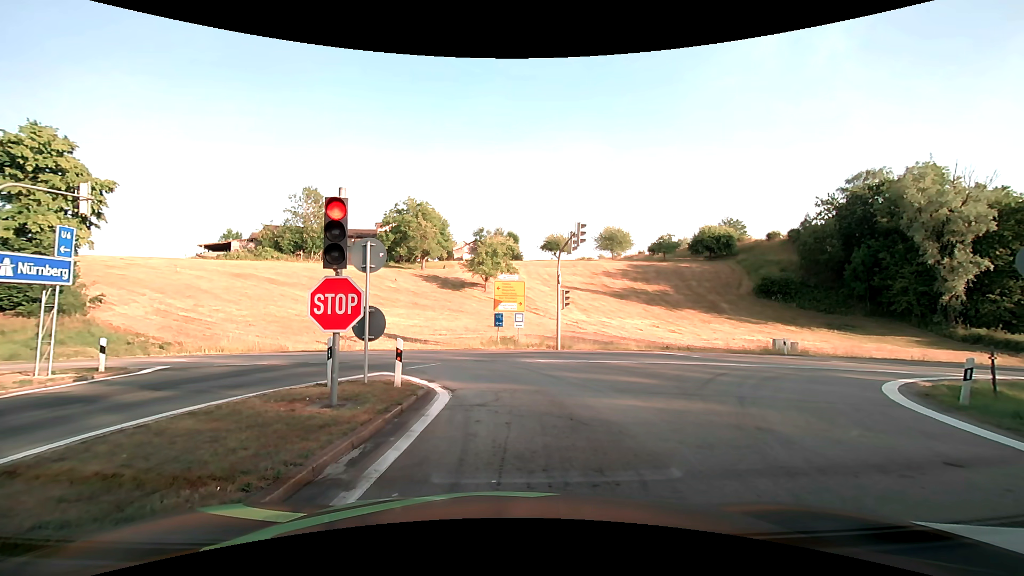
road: motorway_link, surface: asphalt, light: Day
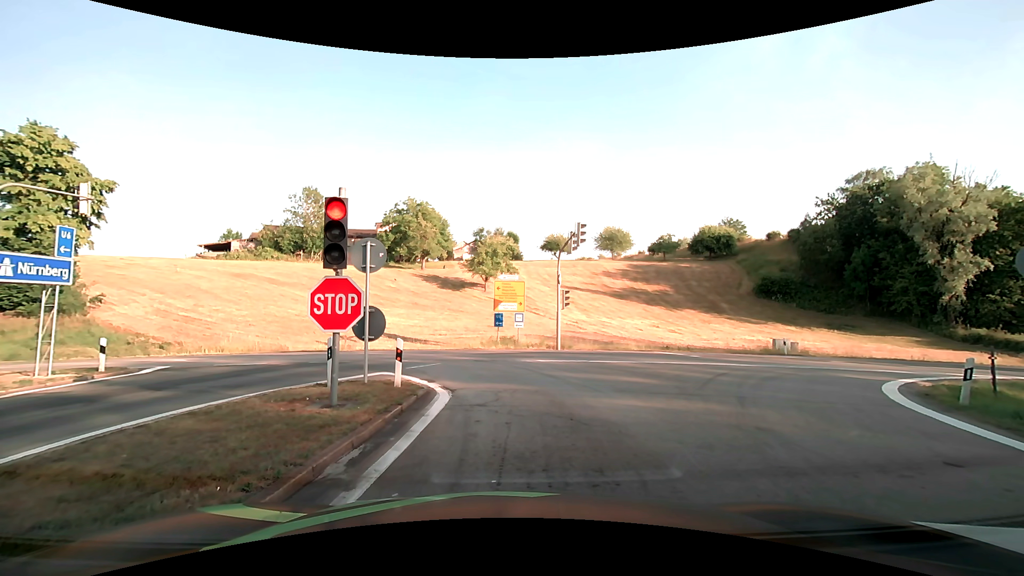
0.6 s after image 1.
(0.0, 0.0) m; 0°
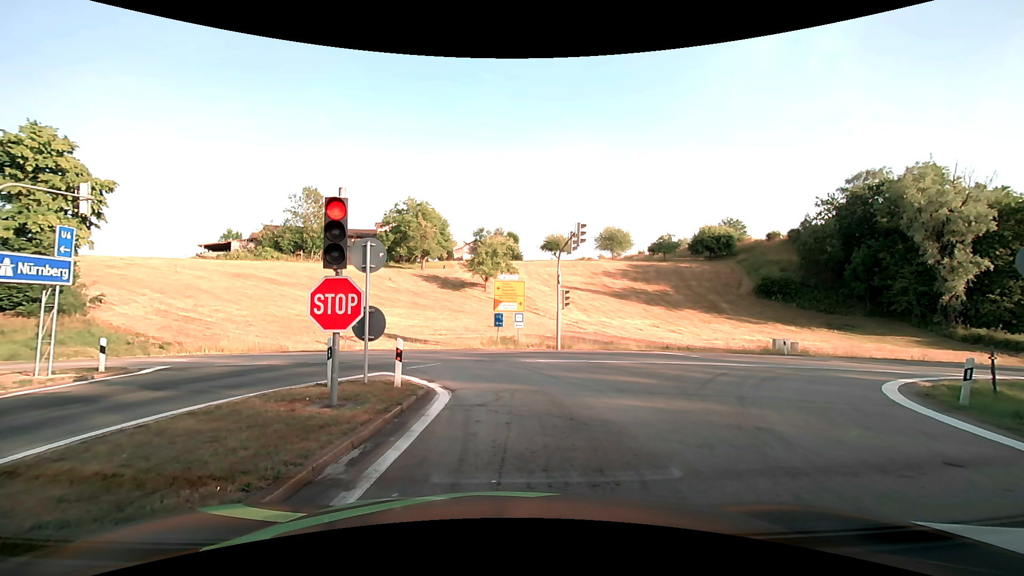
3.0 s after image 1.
(0.0, 0.0) m; 0°
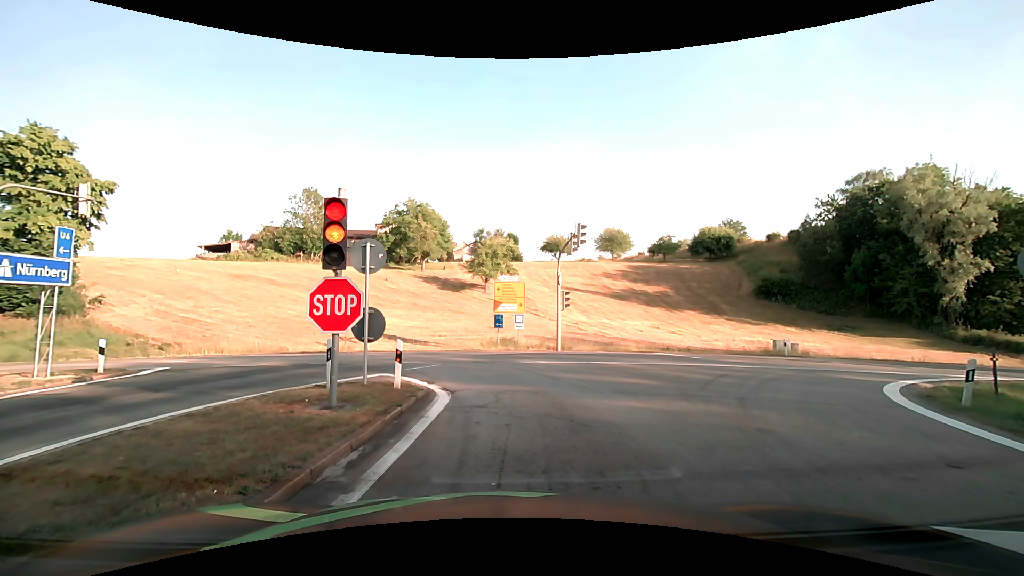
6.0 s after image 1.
(0.0, 0.0) m; 0°
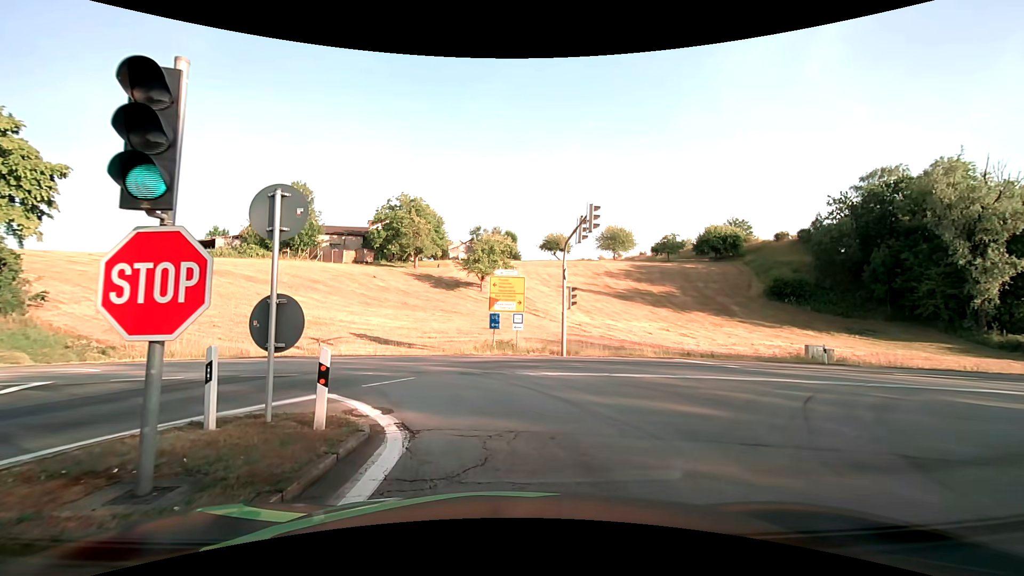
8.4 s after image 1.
(0.0, +4.4) m; 0°
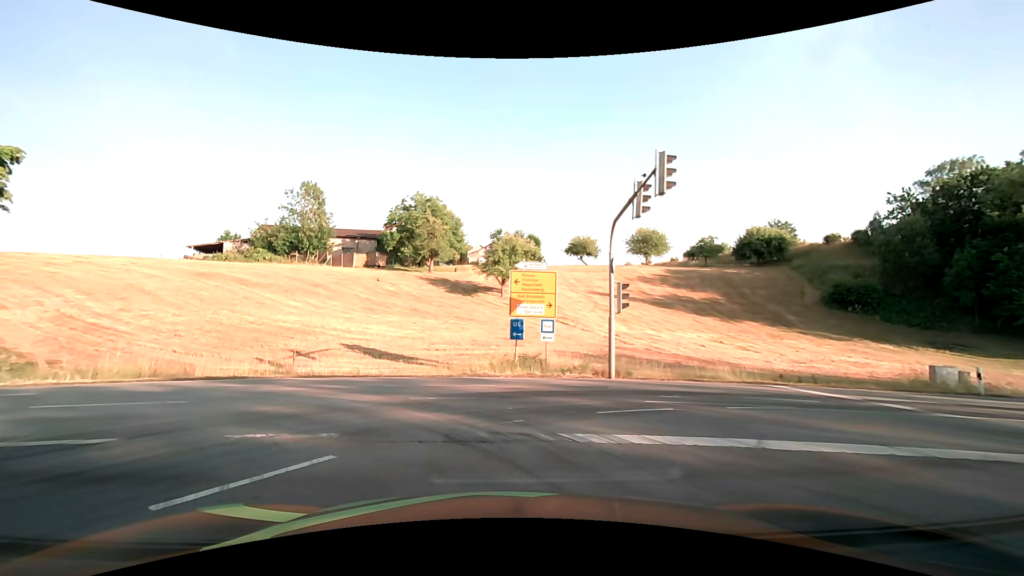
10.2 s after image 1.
(0.0, +6.8) m; -2°
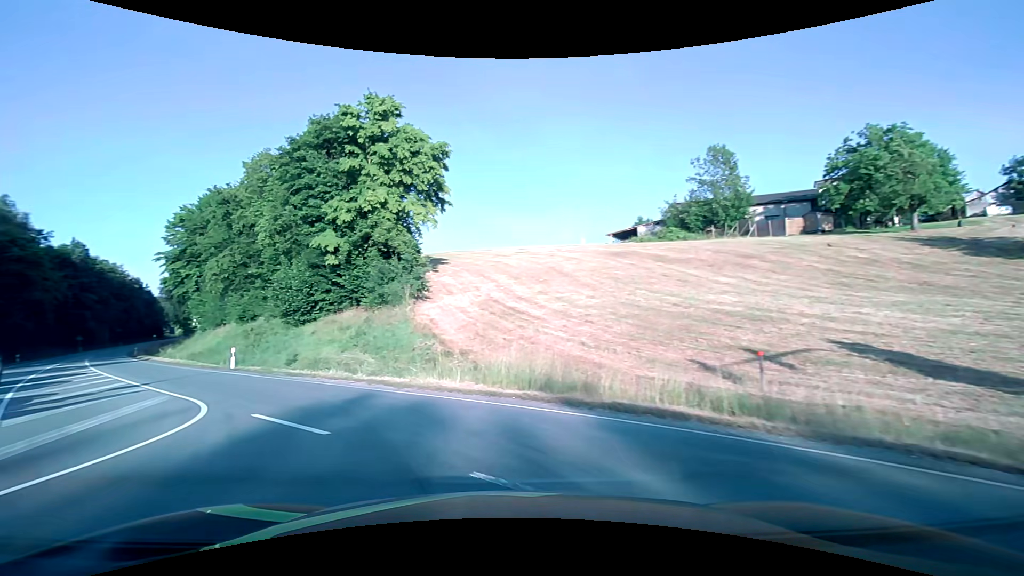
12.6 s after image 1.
(-4.0, +11.1) m; -44°
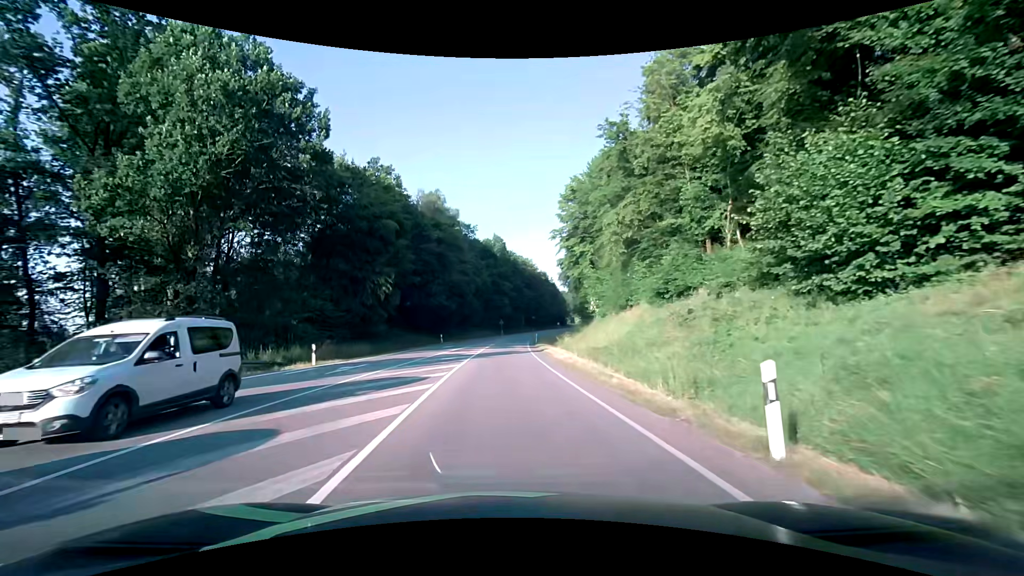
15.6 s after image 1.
(-11.8, +20.3) m; -42°
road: primary
(0, +10) (0, +20) (-1, +30) (-1, +40) (0, +50) (0, +60) (+1, +70) (+1, +80) (+2, +90) (+3, +100) m
